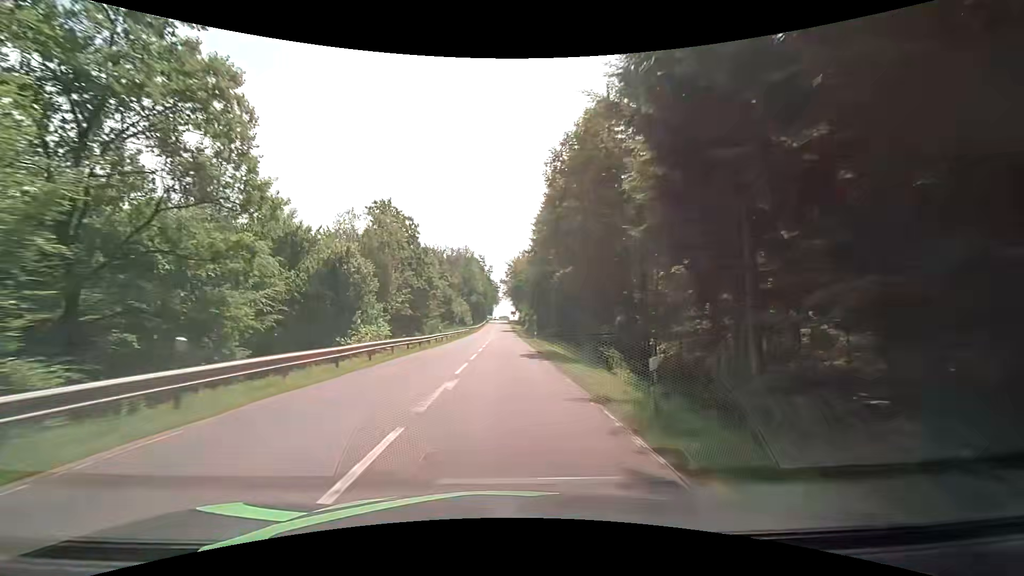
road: secondary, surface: asphalt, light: Day
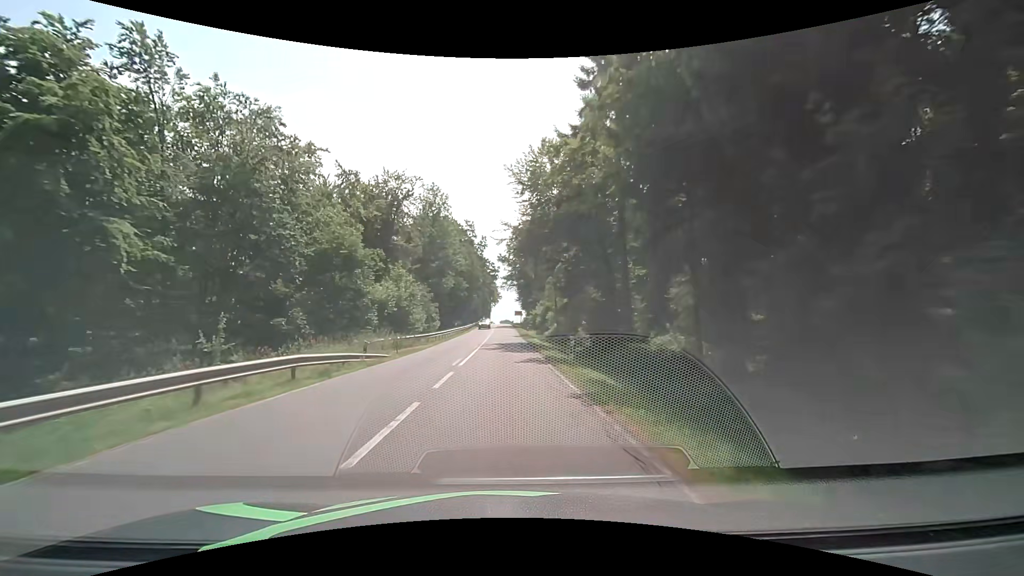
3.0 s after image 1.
(-0.4, +59.2) m; -1°
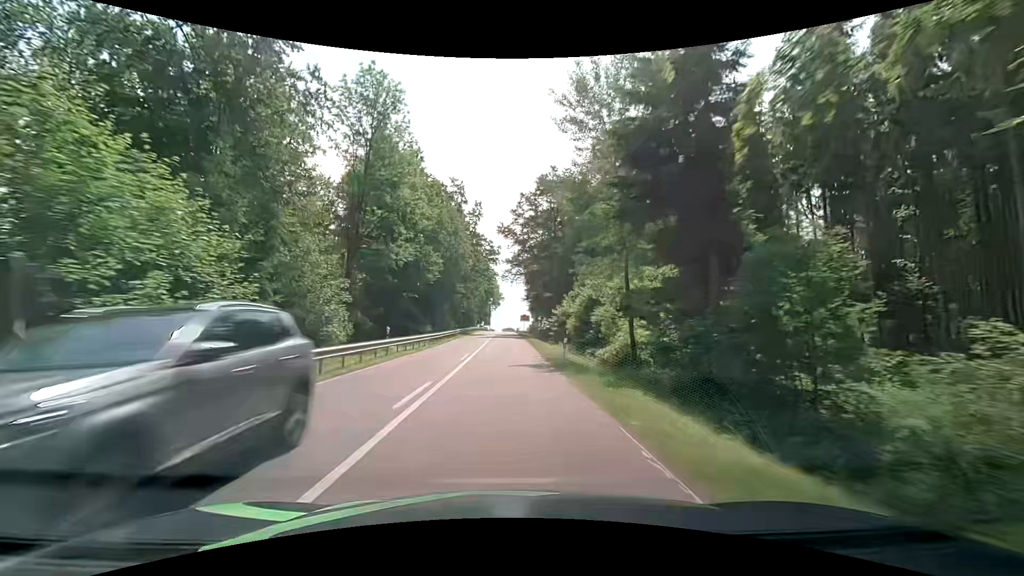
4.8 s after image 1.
(+0.4, +33.4) m; +1°
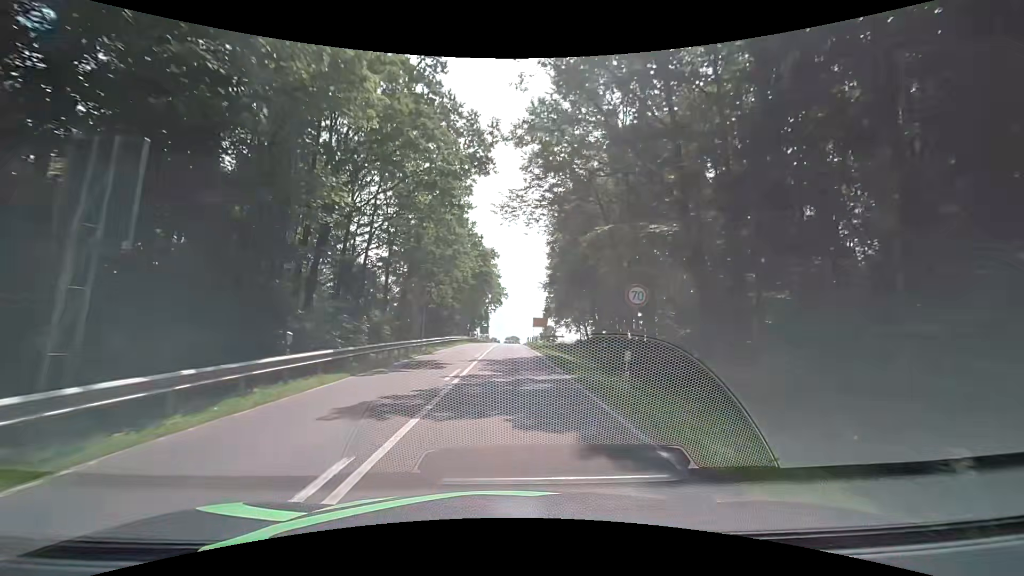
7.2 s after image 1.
(-0.1, +43.3) m; 0°
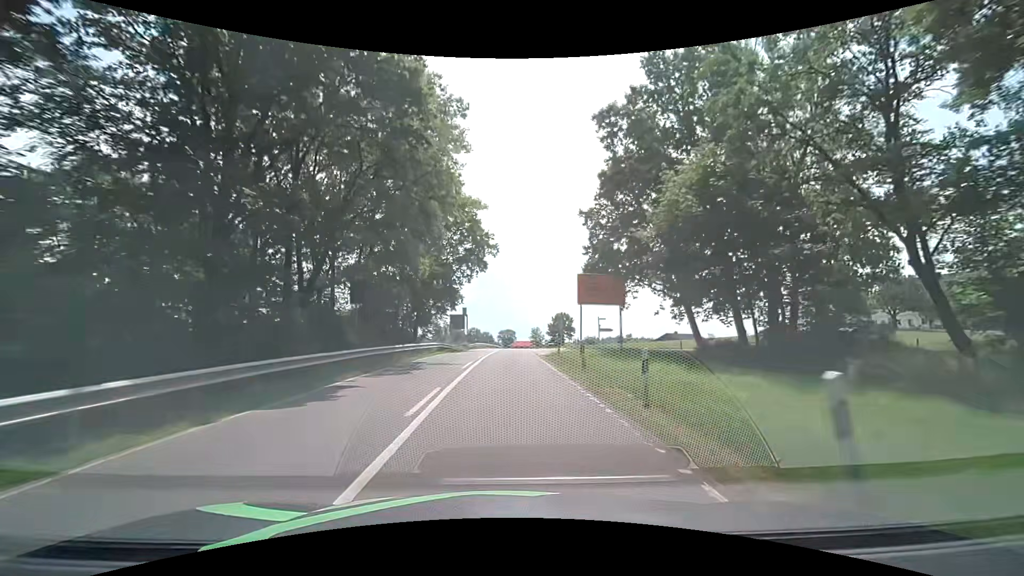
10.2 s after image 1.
(+0.2, +53.4) m; +1°
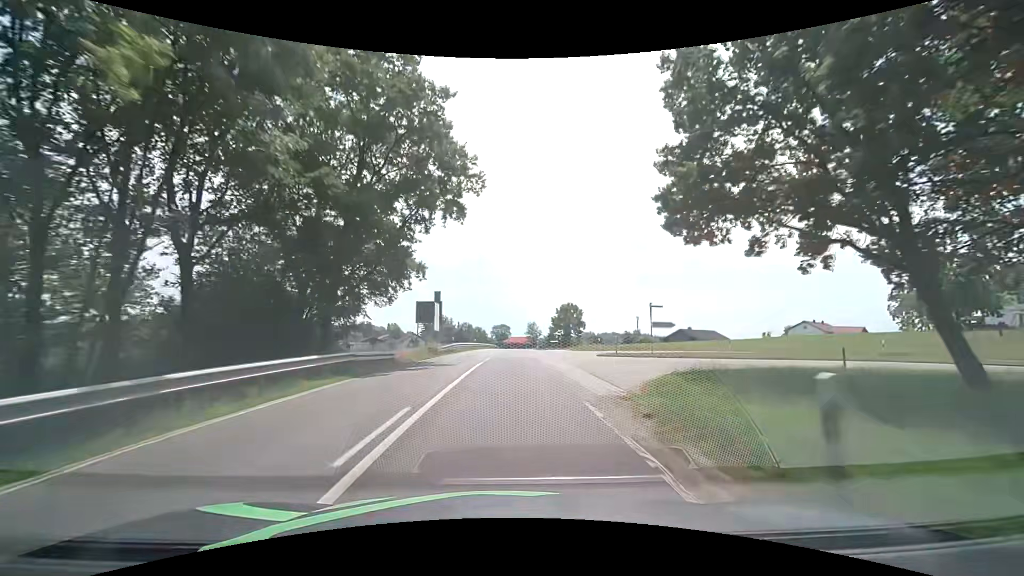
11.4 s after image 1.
(-0.1, +21.5) m; 0°
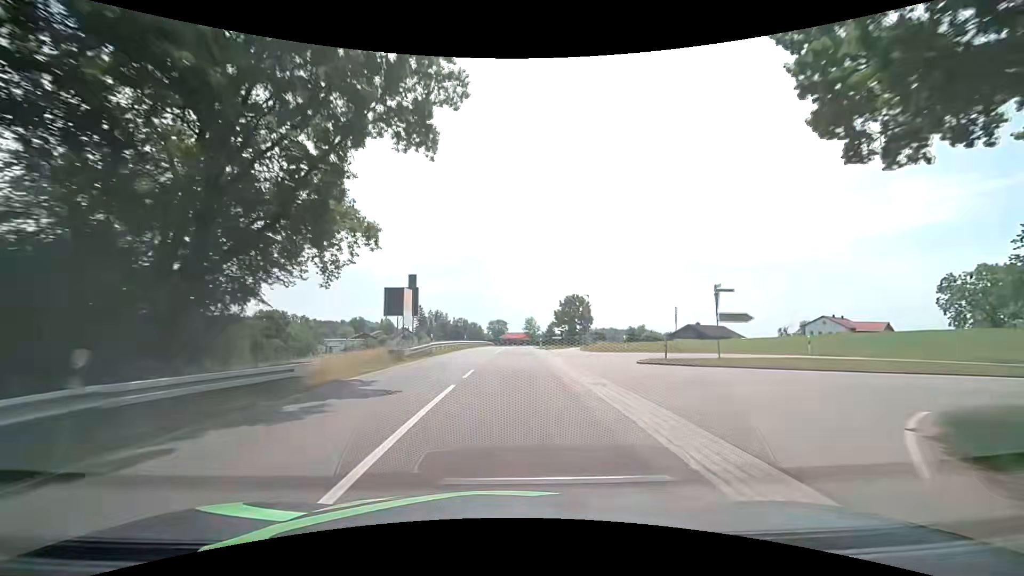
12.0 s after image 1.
(-0.1, +10.8) m; 0°
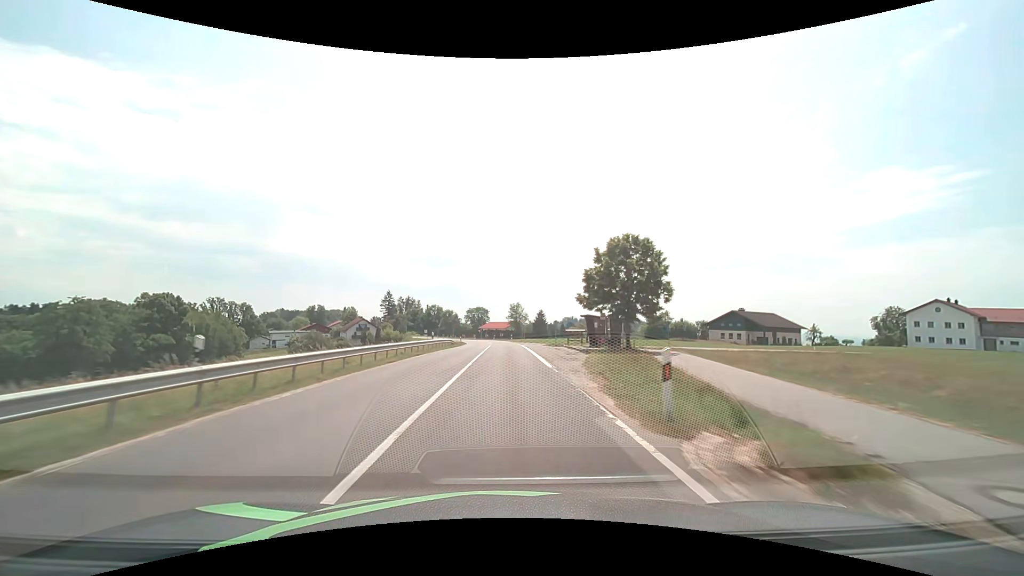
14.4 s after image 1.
(+0.9, +43.6) m; +2°
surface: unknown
(0, +10) (0, +20) (0, +30) (0, +40) (0, +50) (-1, +60) (-1, +70) (-2, +80) (-3, +90) (-5, +100) m
